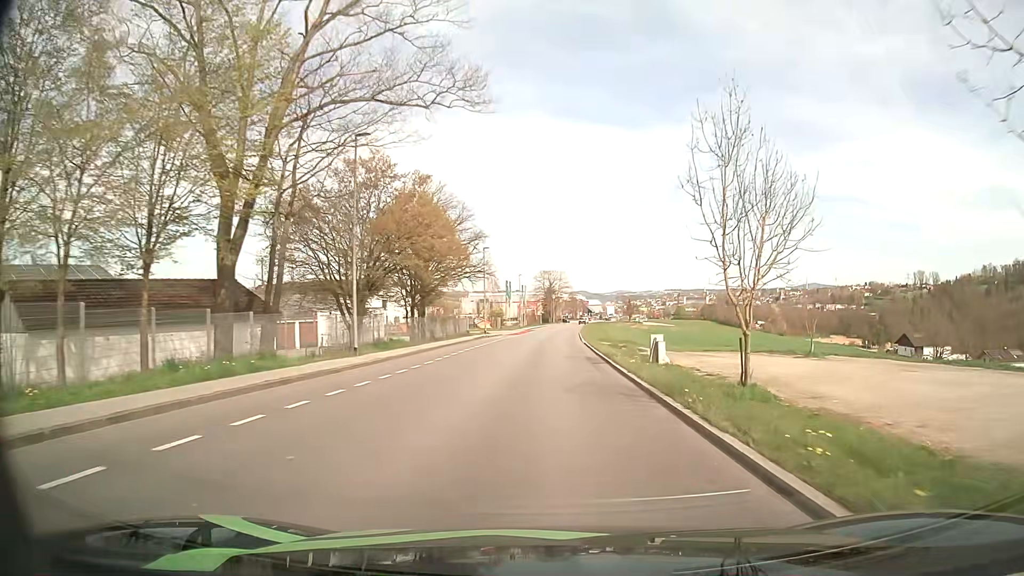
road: tertiary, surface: asphalt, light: Day
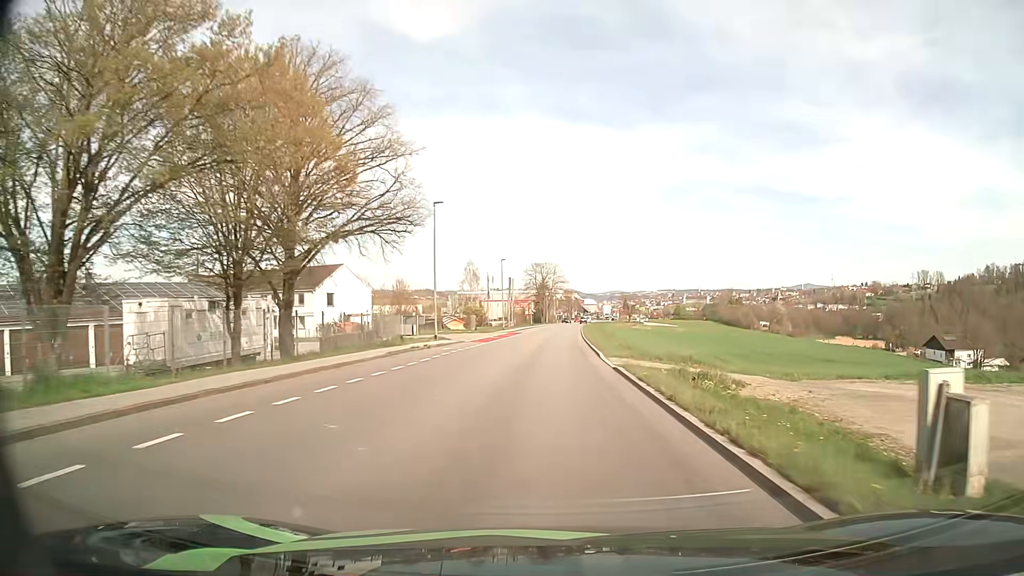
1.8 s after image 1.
(+0.2, +24.4) m; +1°
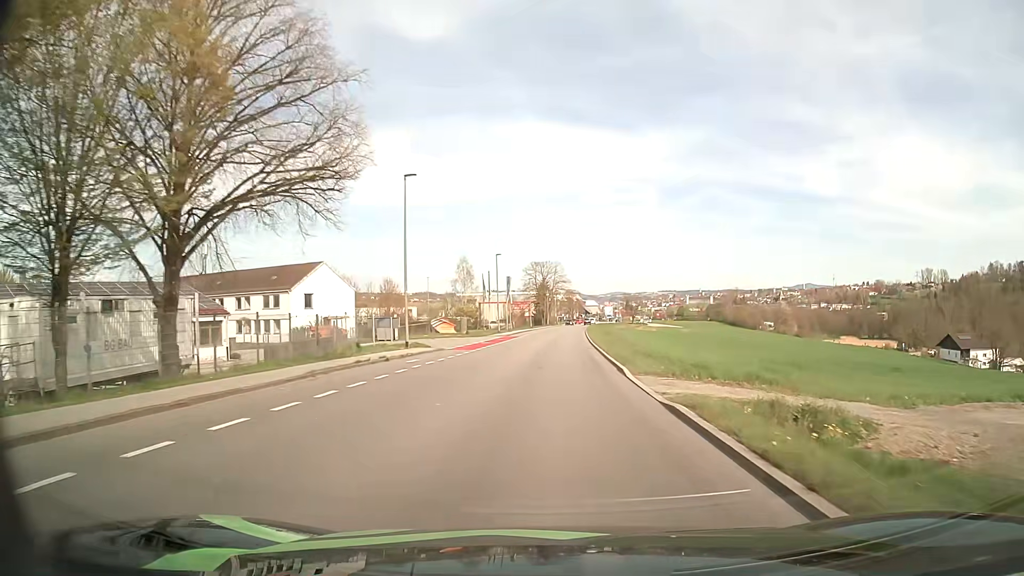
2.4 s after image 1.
(0.0, +8.4) m; 0°
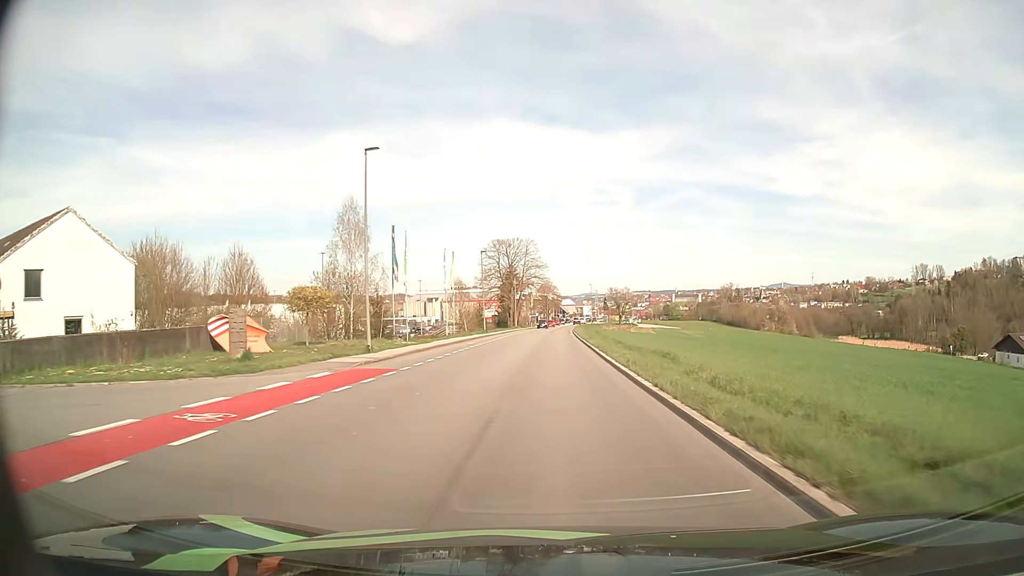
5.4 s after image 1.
(+0.8, +43.4) m; +2°
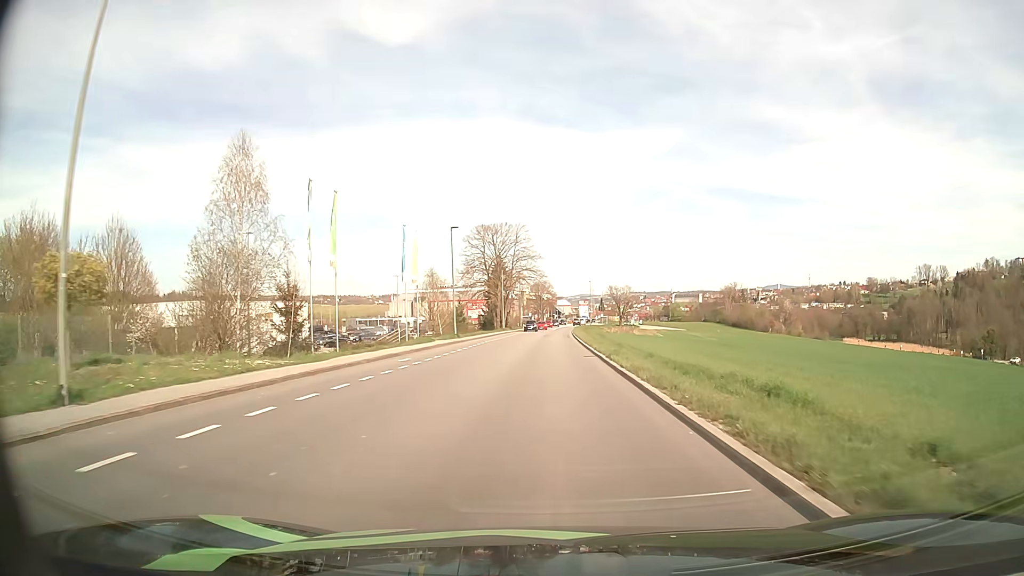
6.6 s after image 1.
(+0.1, +17.7) m; +1°
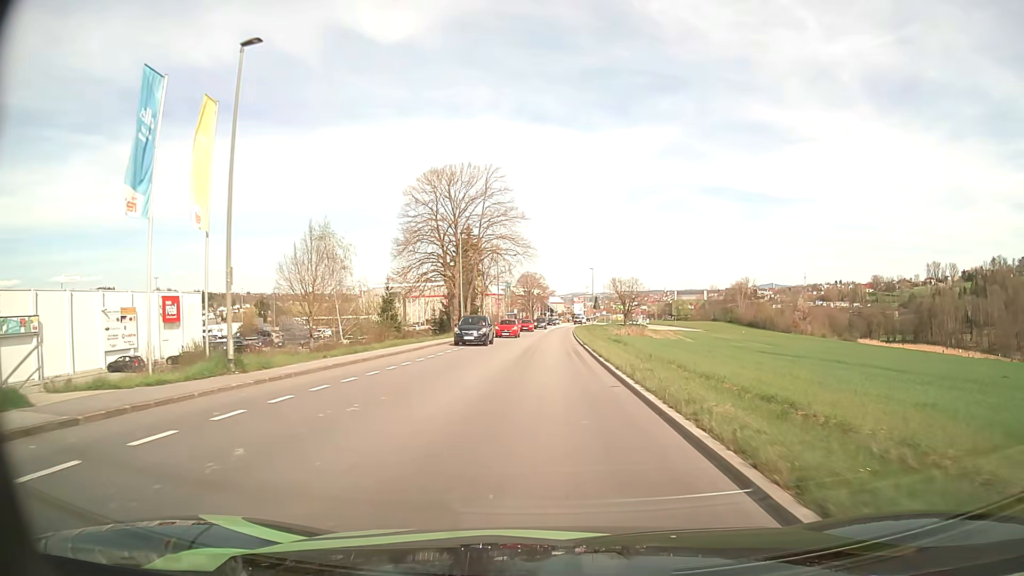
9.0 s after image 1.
(+0.3, +34.8) m; +1°
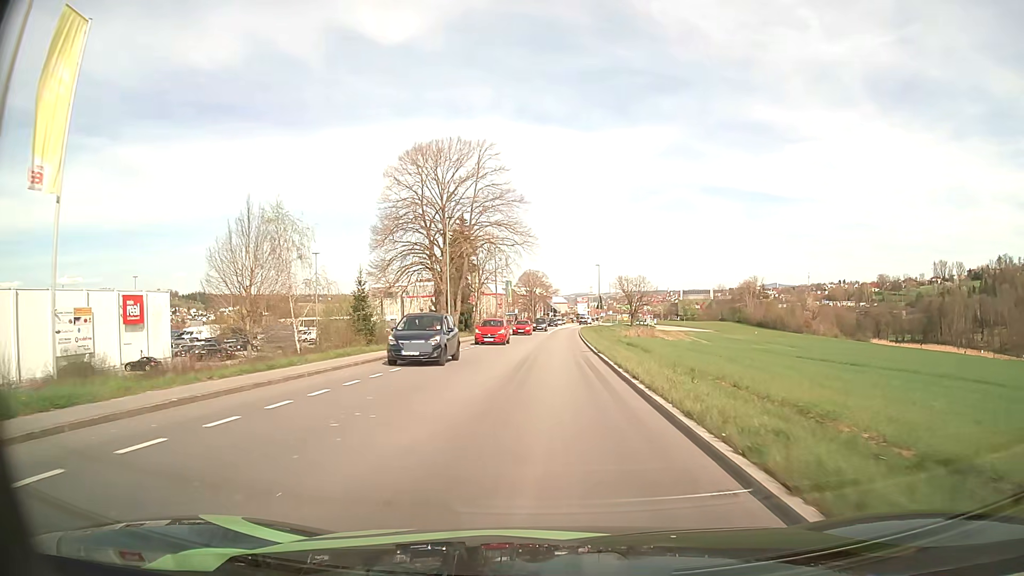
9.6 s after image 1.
(0.0, +8.4) m; 0°
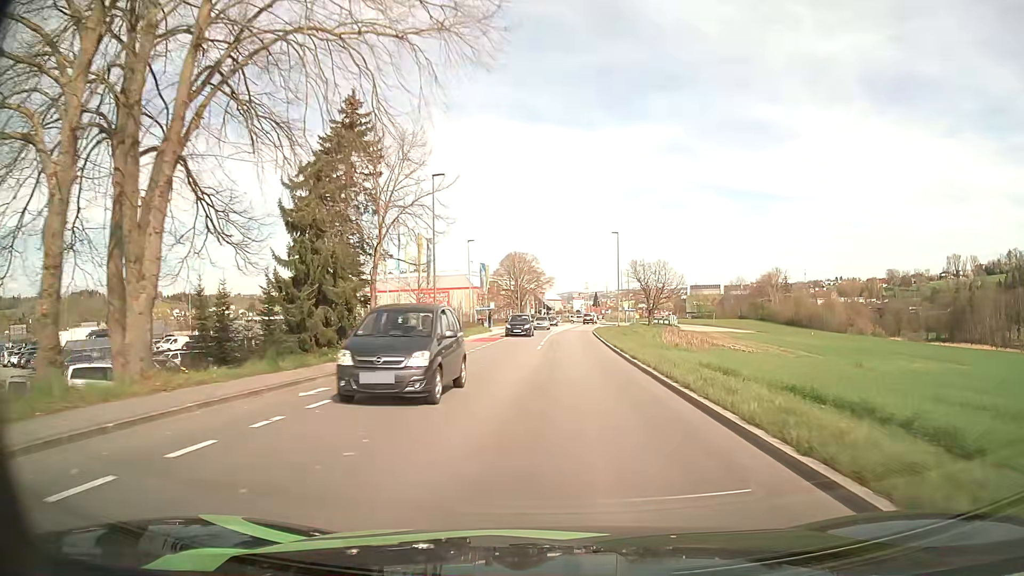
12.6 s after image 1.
(+0.1, +39.9) m; +1°
(0, +10) (0, +20) (+1, +30) (+1, +40) (+2, +50) (+2, +60) (+3, +70) (+3, +80) (+4, +90) (+5, +100) m
